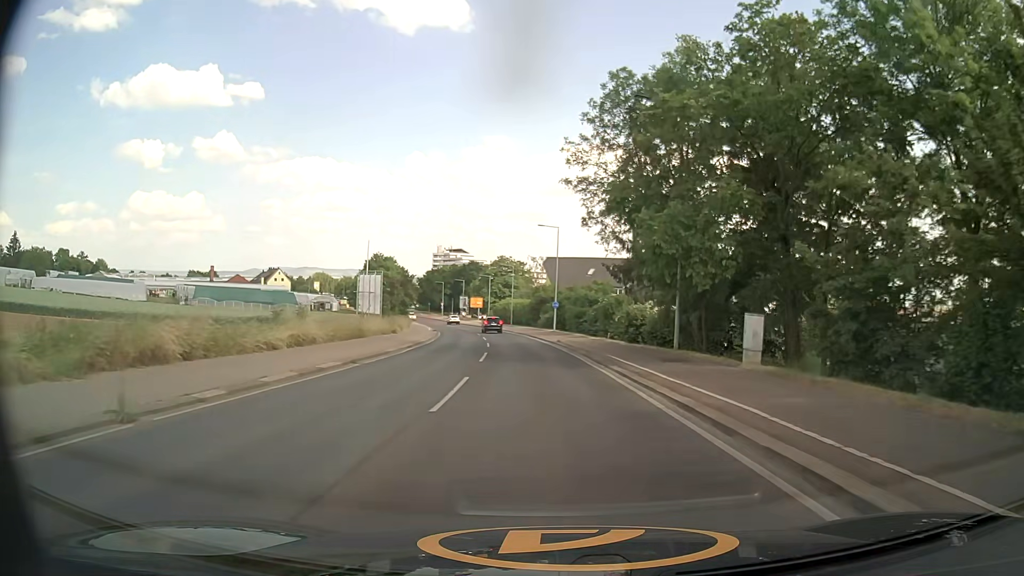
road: secondary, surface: asphalt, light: Day
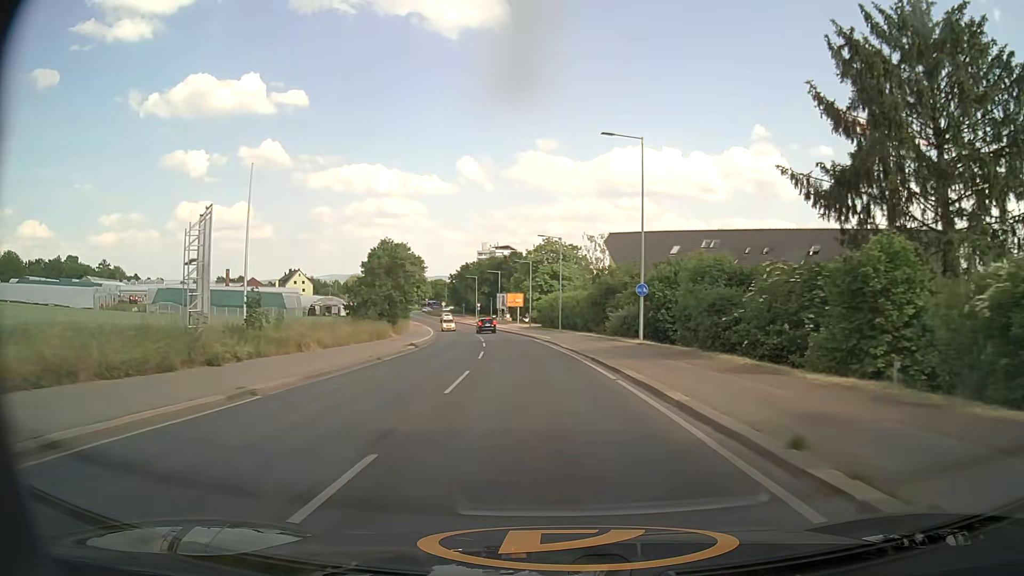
(-1.1, +33.3) m; -4°
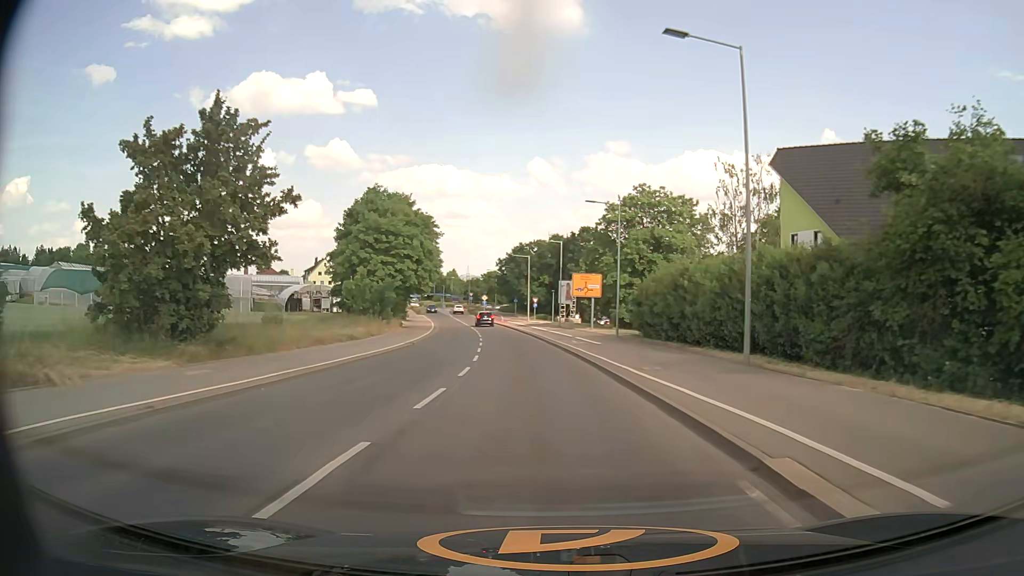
(-2.5, +42.5) m; -6°
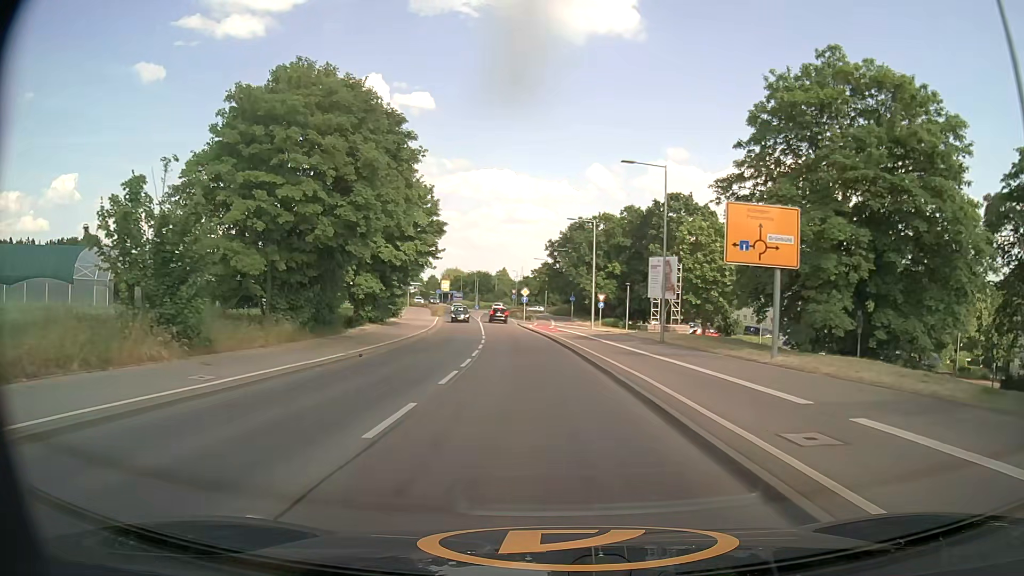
(-1.5, +33.9) m; -5°
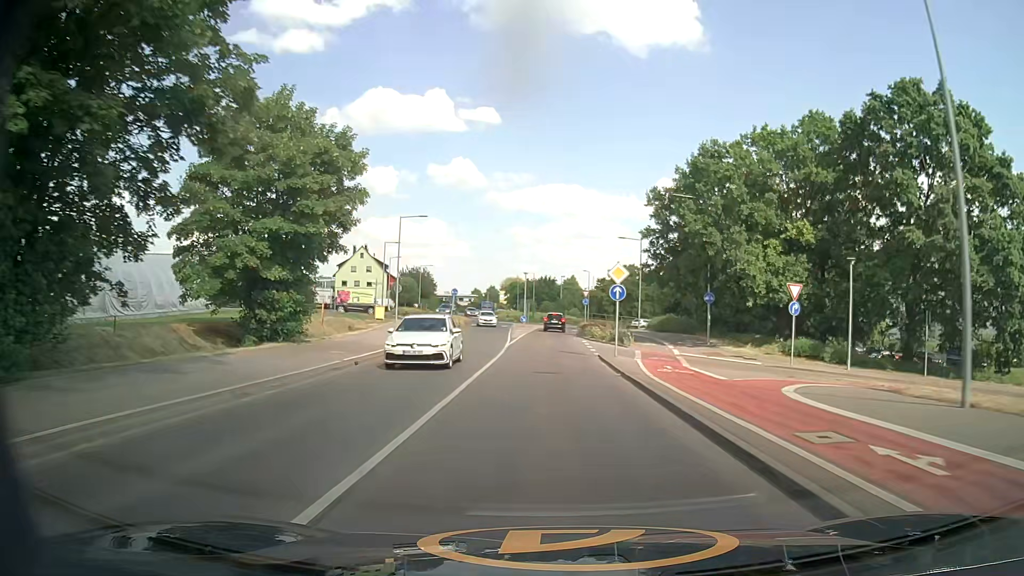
(-2.5, +41.0) m; -6°
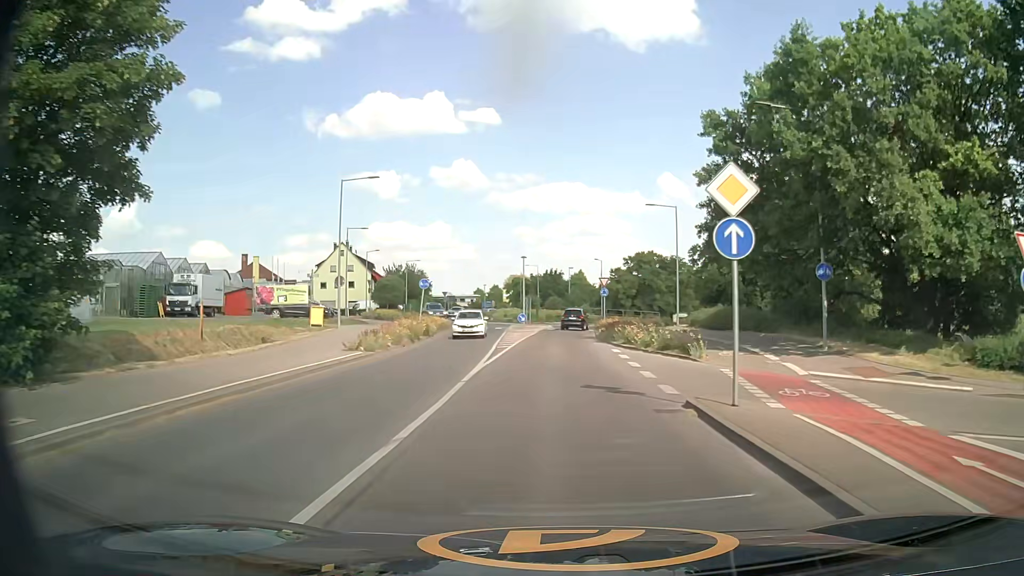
(-0.1, +15.7) m; 0°
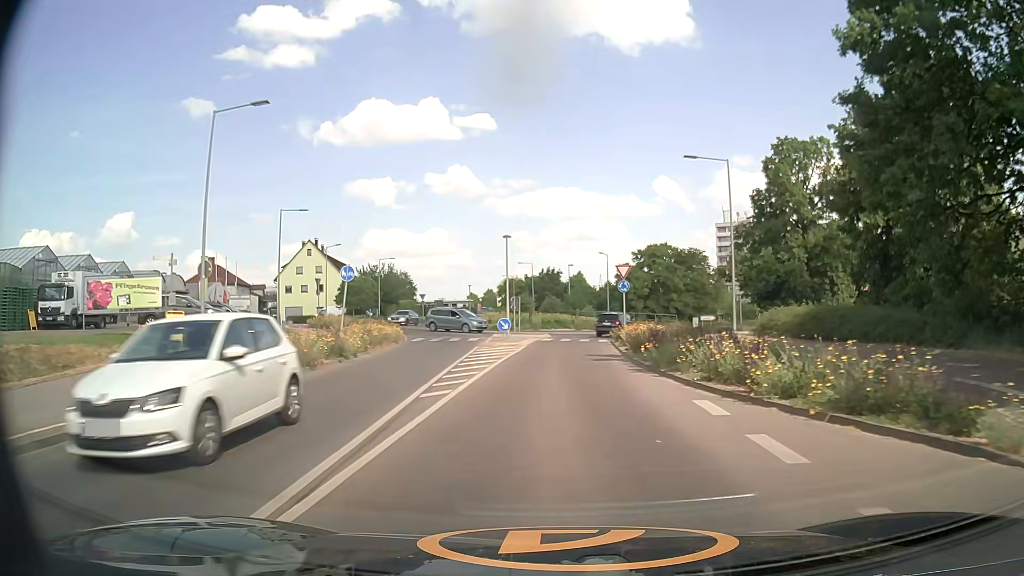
(-0.1, +14.8) m; 0°
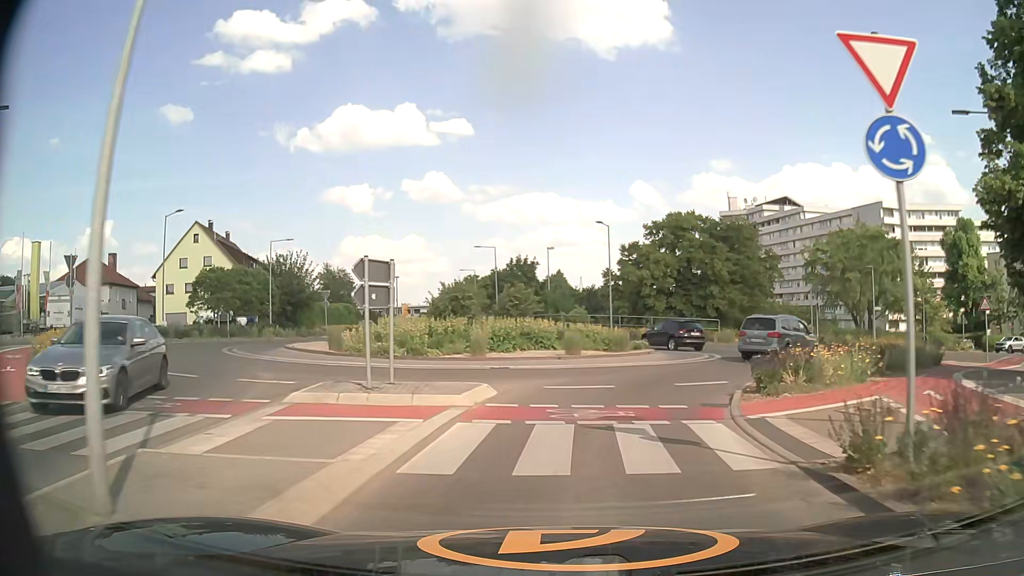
(+0.5, +28.6) m; +2°
(0, +10) (+3, +19) (+8, +28) (+6, +38) (-1, +45) (-7, +53) (-11, +62) (-14, +71) (-16, +81) (-18, +91) m
